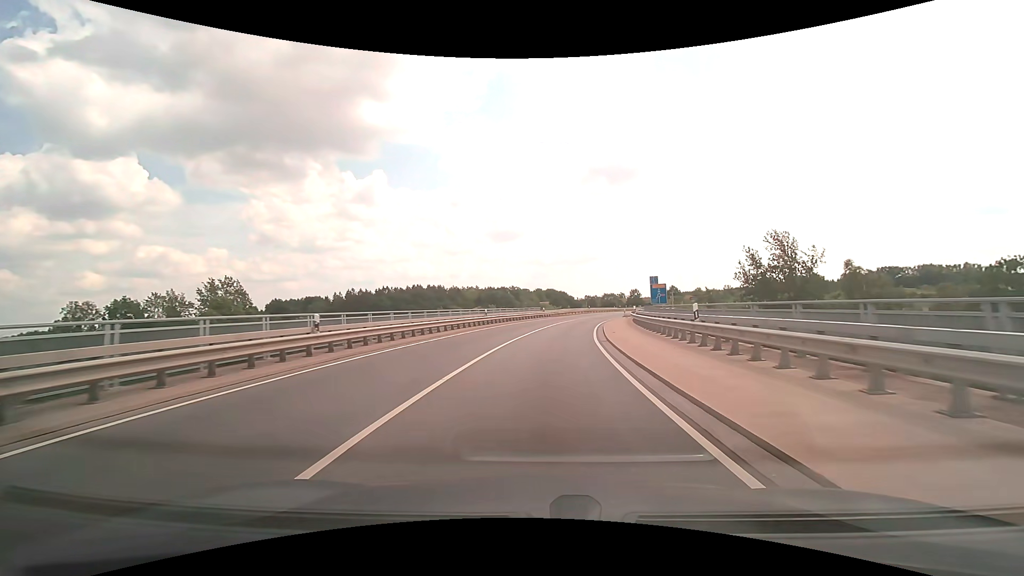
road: primary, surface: asphalt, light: Day
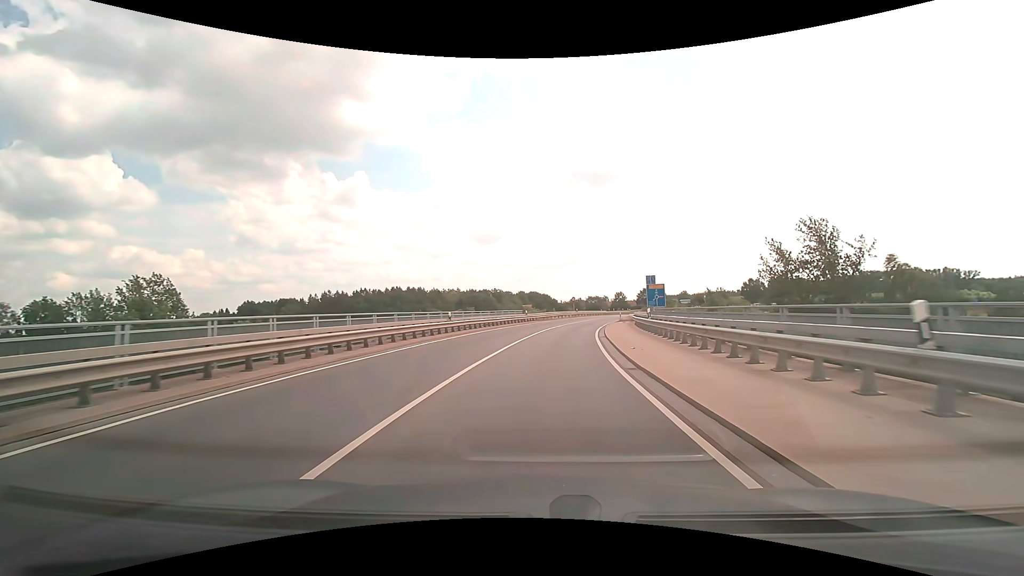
(+0.2, +9.3) m; +2°
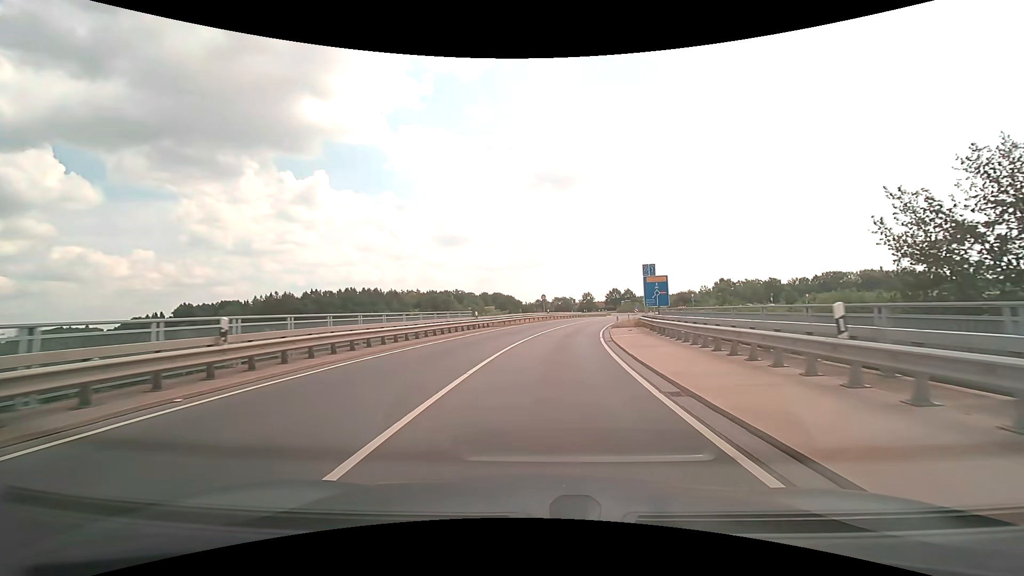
(+0.6, +18.4) m; +4°
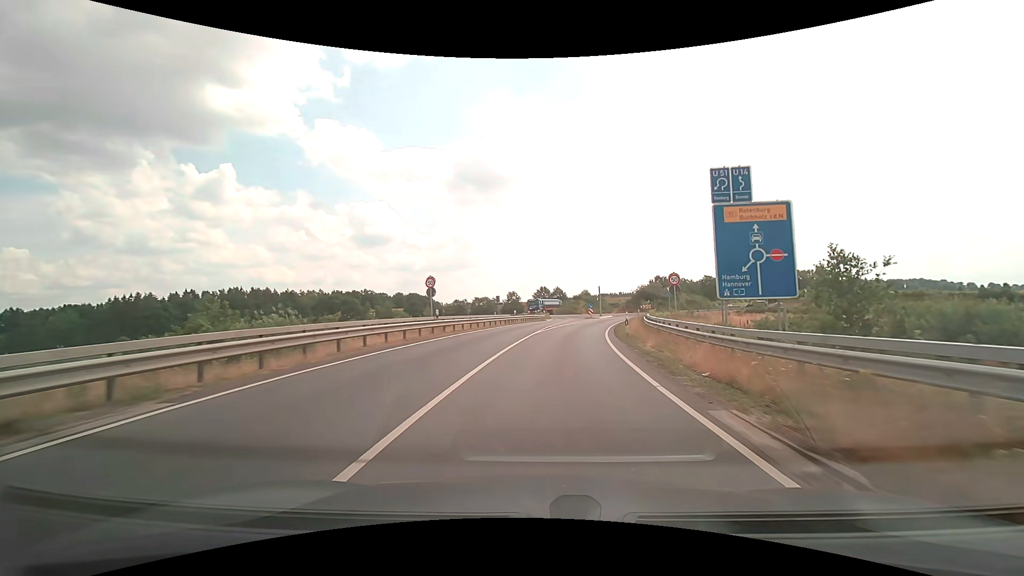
(+2.6, +34.6) m; +9°
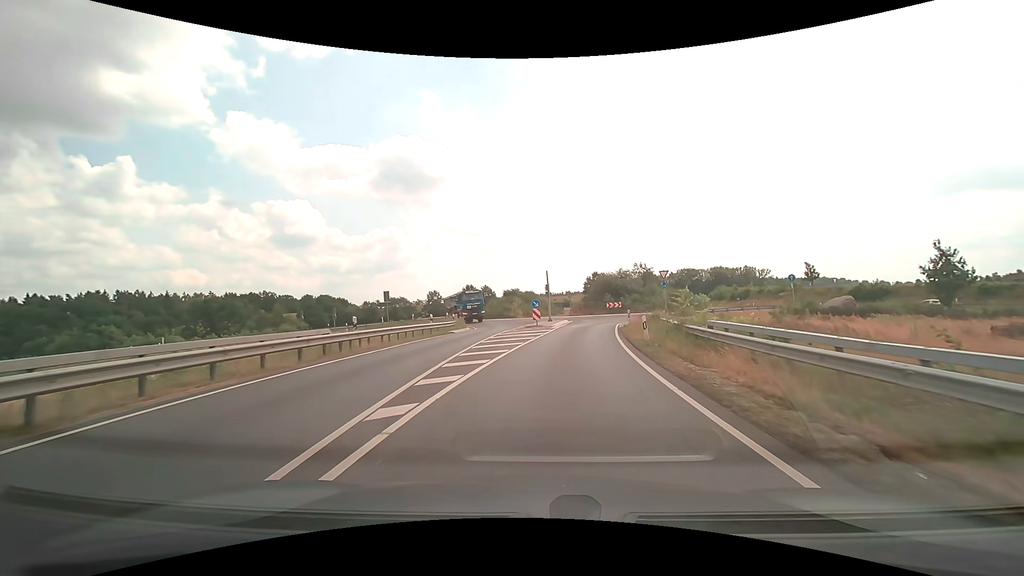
(+2.0, +29.4) m; +8°
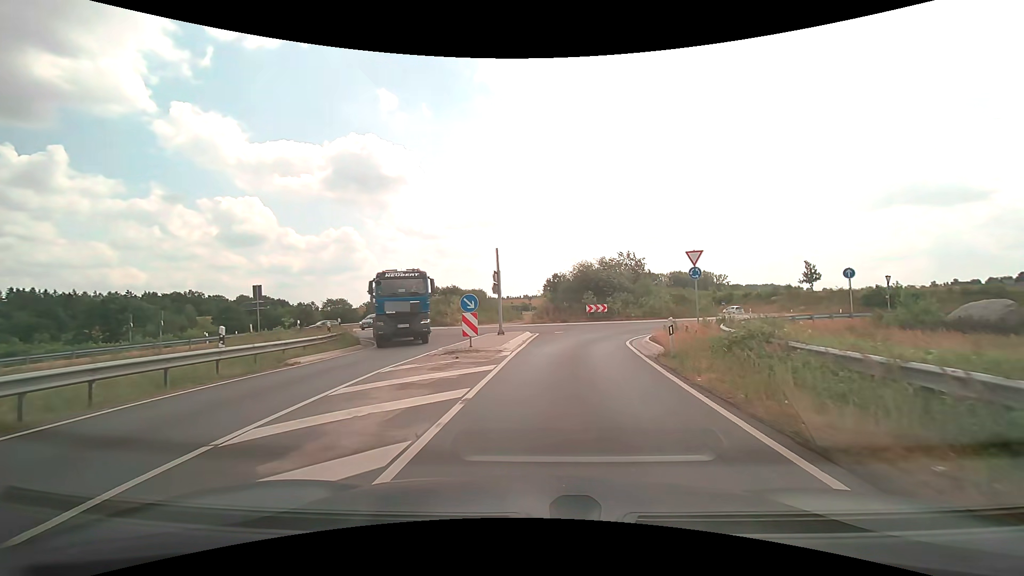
(+0.6, +16.8) m; +4°
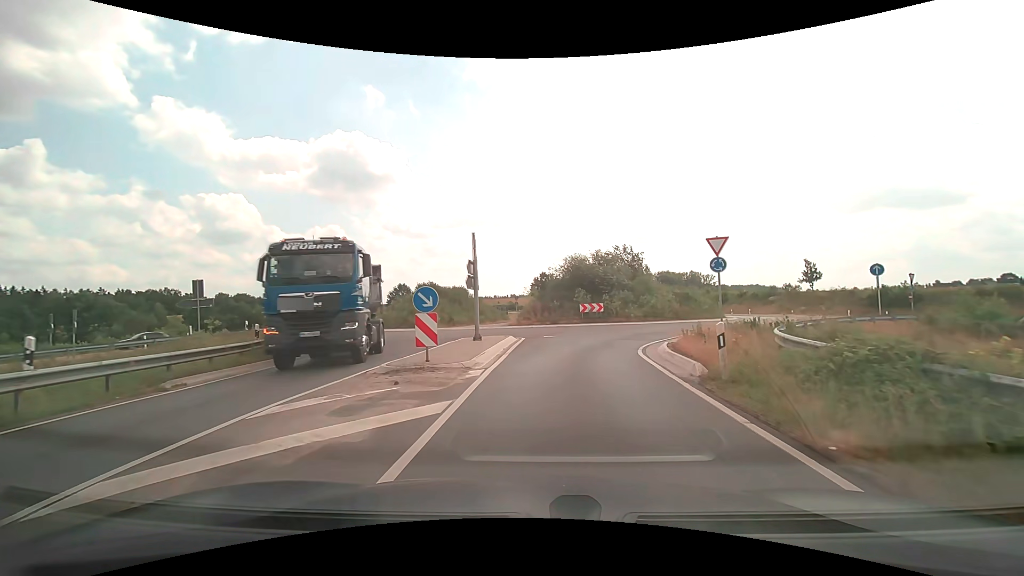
(+0.1, +4.6) m; +1°
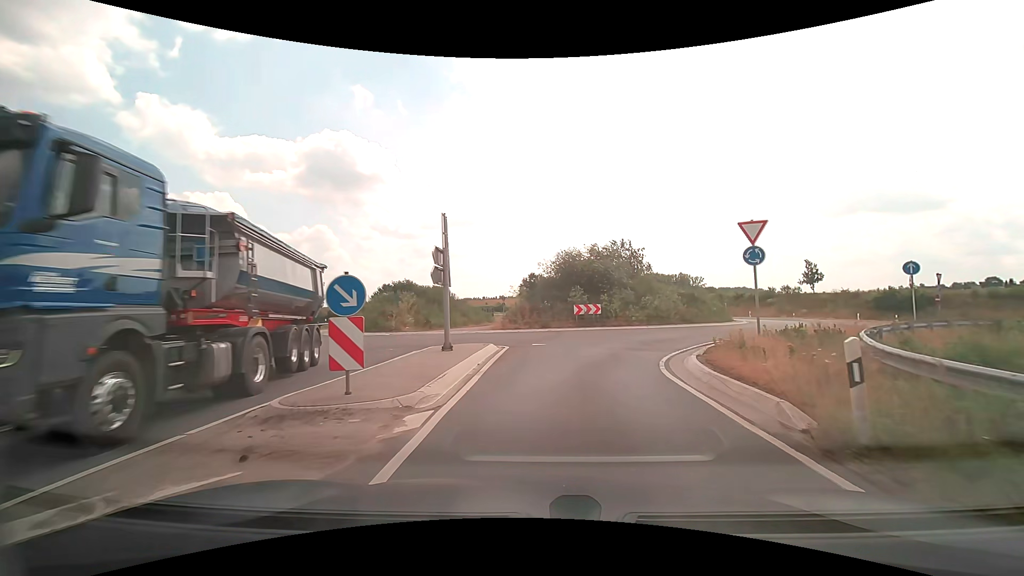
(0.0, +4.1) m; +1°
(0, +10) (+3, +20) (+10, +27) (+16, +34) (+19, +44) (+16, +53) (+11, +62) (+8, +72) (+9, +82) (+11, +91) m
